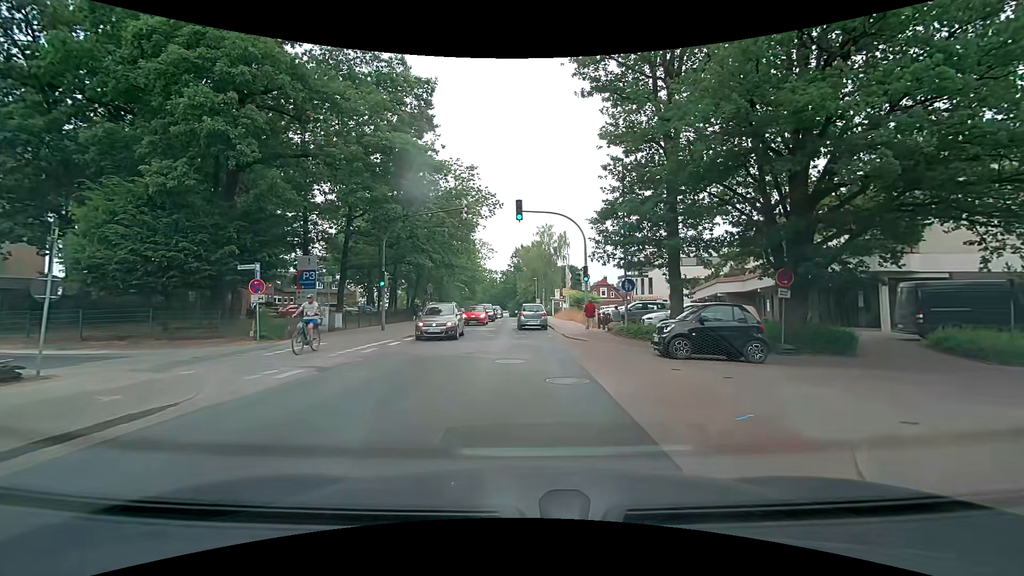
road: tertiary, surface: asphalt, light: Day
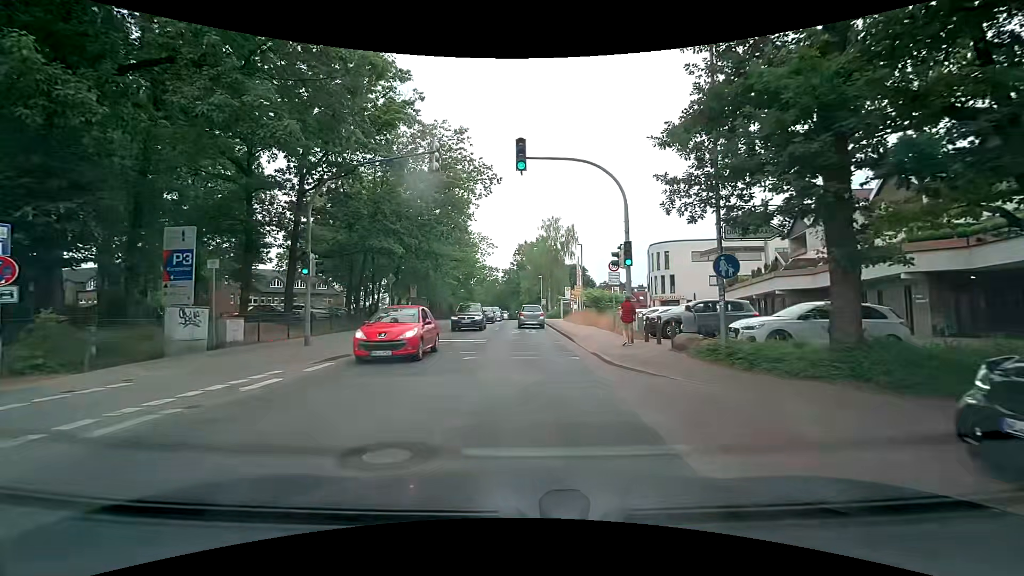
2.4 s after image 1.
(-0.1, +10.4) m; -1°
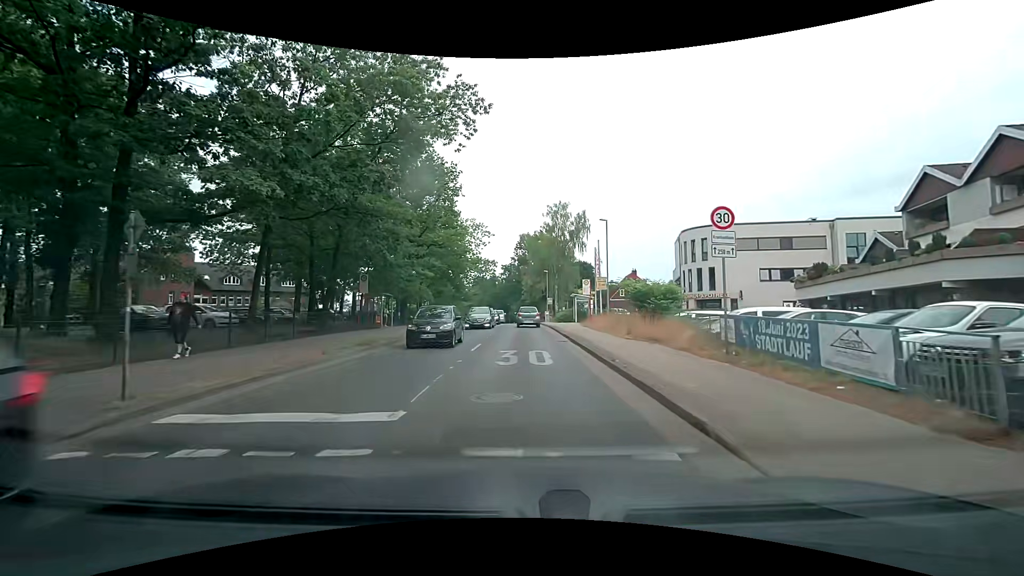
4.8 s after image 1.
(0.0, +14.5) m; +1°
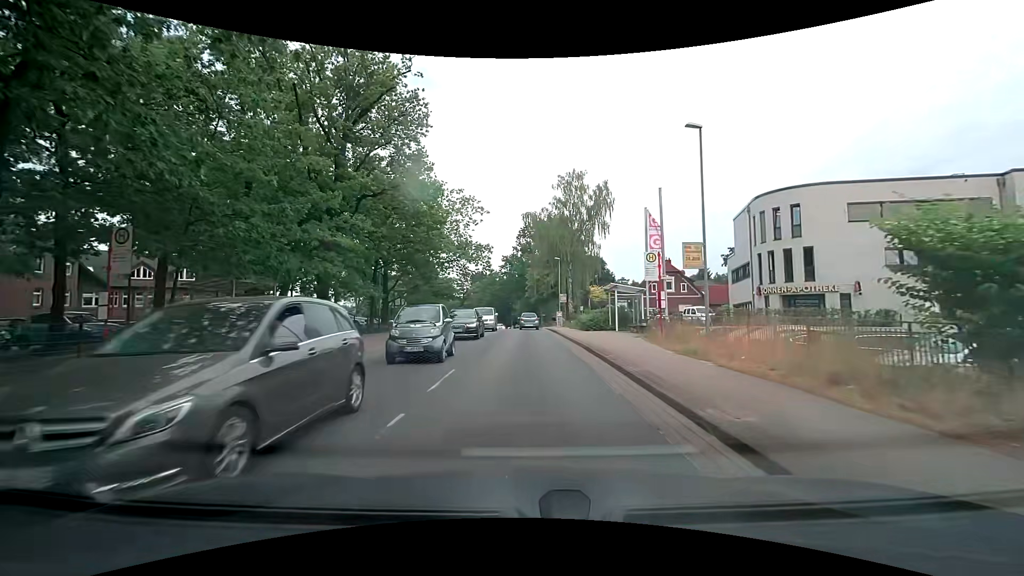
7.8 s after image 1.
(-0.3, +18.9) m; -1°
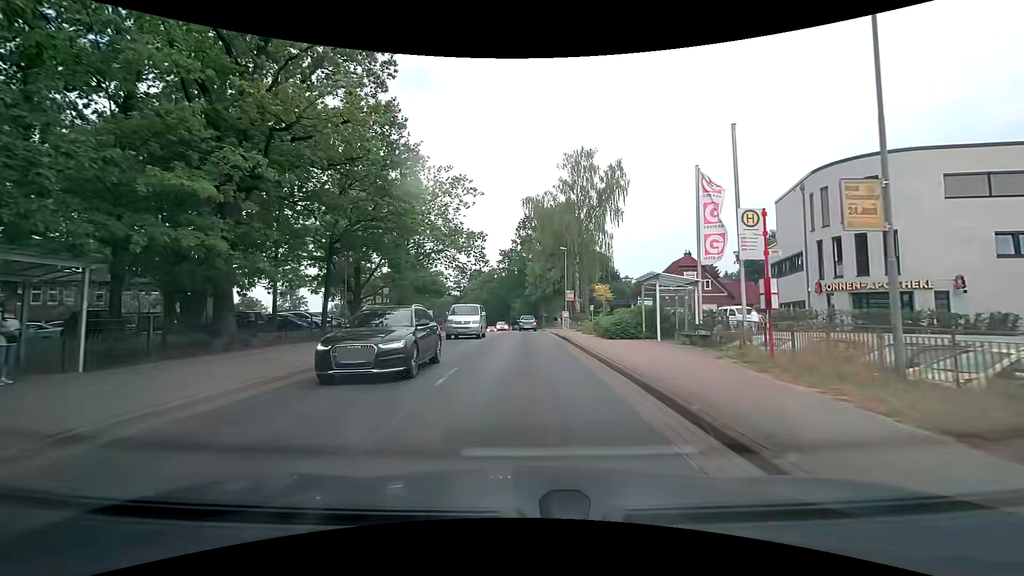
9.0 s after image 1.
(-0.1, +8.7) m; -1°
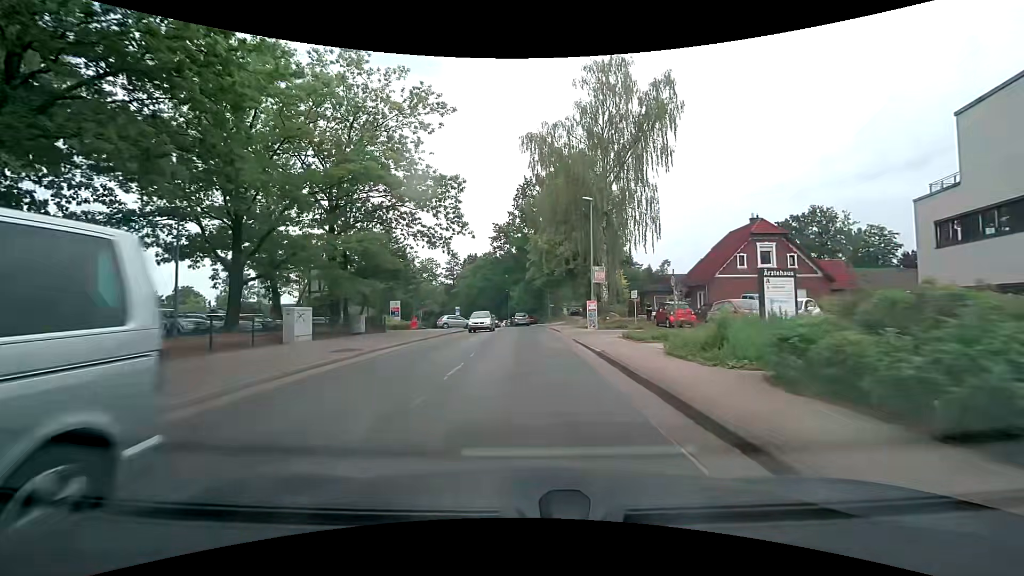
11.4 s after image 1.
(+0.2, +18.1) m; +1°
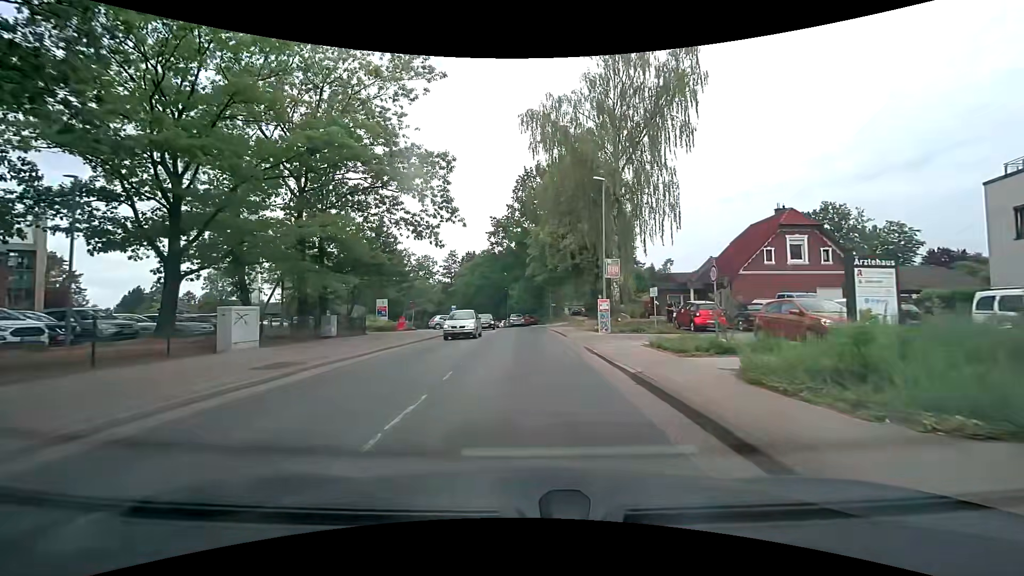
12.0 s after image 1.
(0.0, +4.5) m; 0°
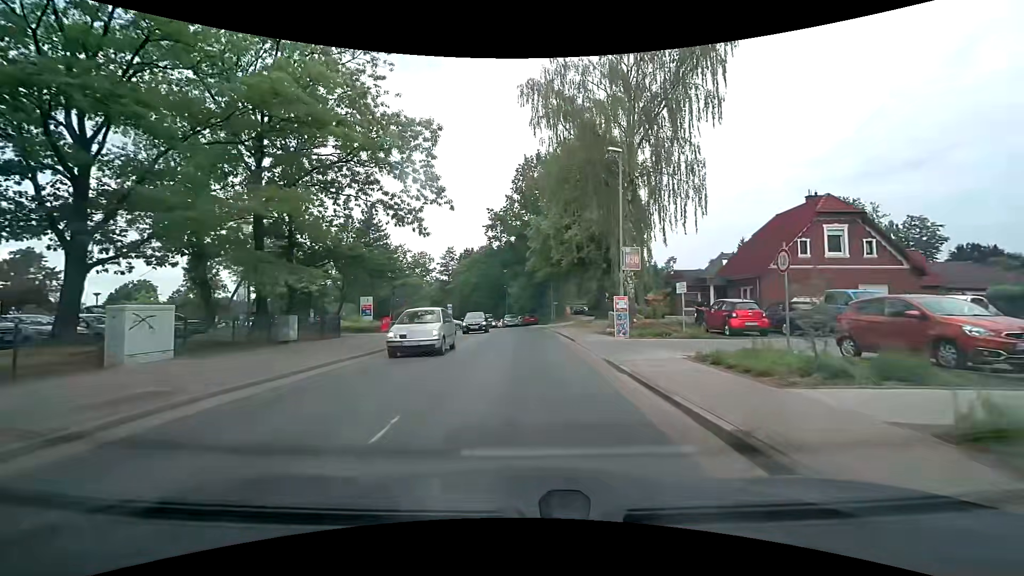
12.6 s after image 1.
(0.0, +4.4) m; -1°
